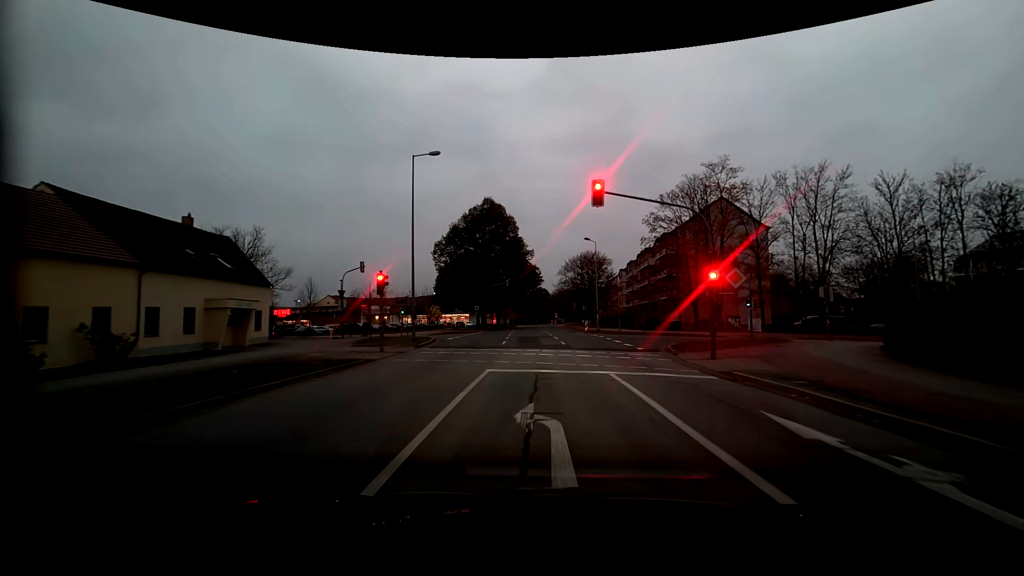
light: Dusk
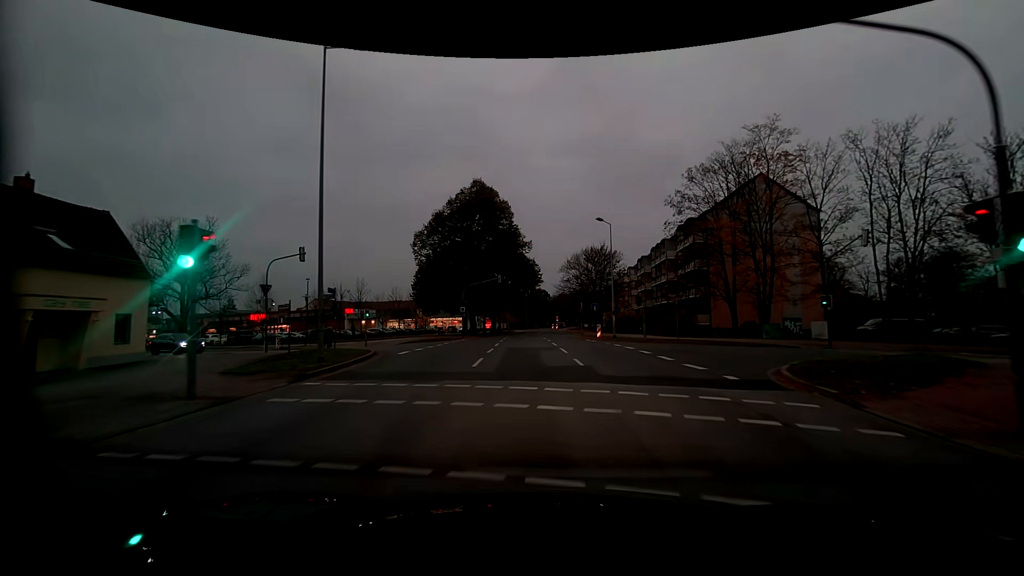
(0.0, +11.4) m; 0°
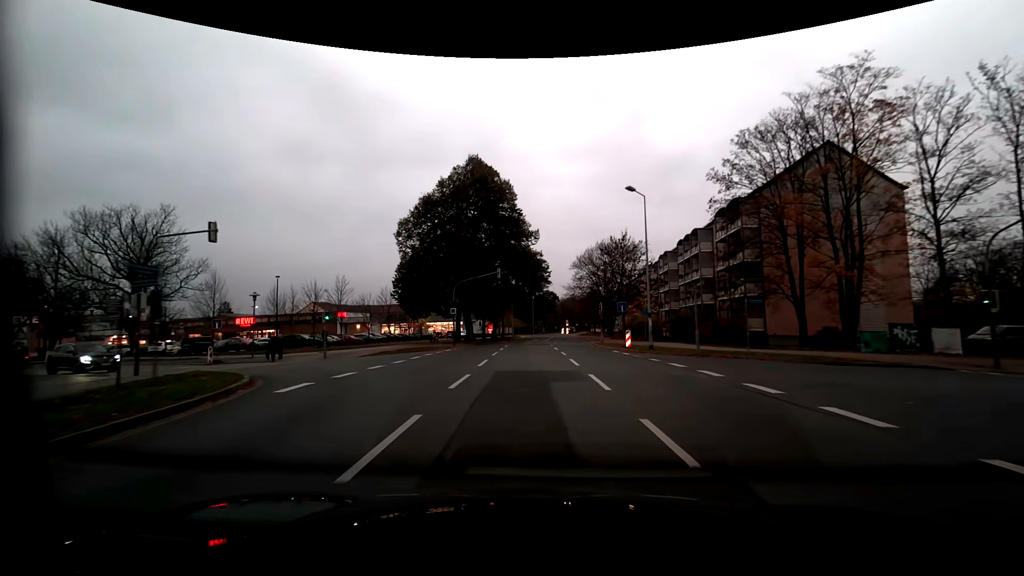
(0.0, +10.5) m; -1°
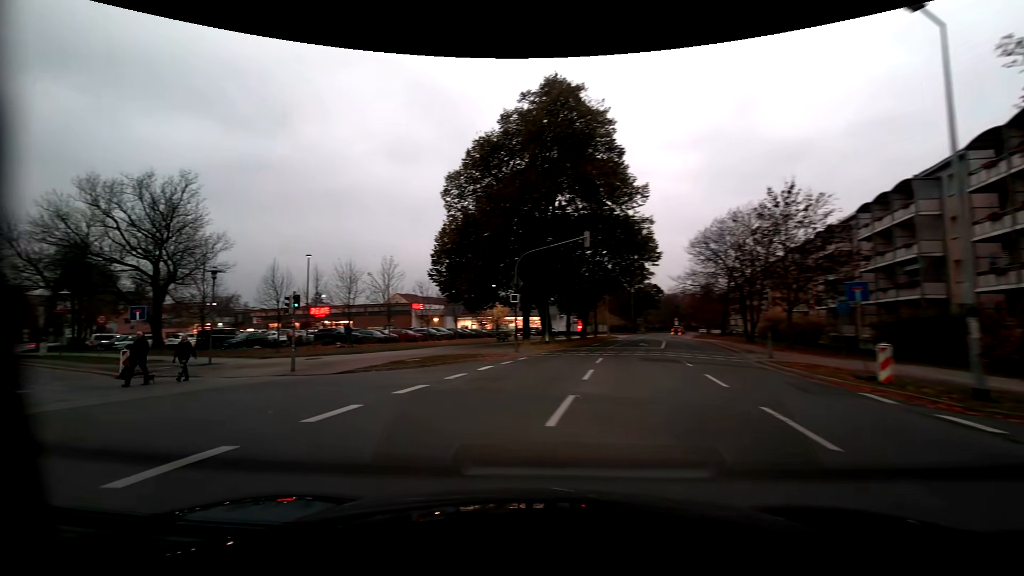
(-0.6, +15.5) m; -10°
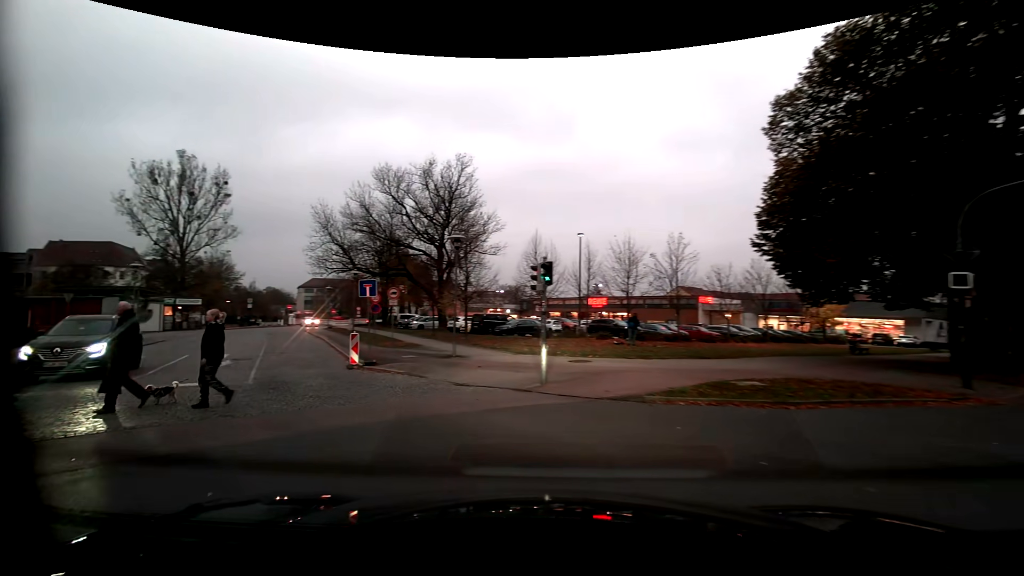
(-2.7, +9.3) m; -30°
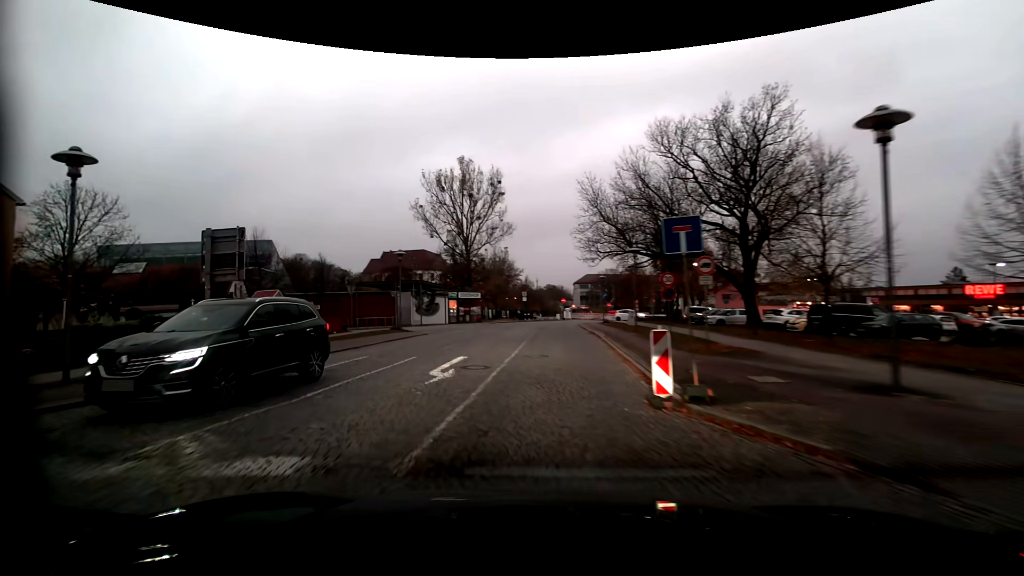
(-3.2, +9.6) m; -31°
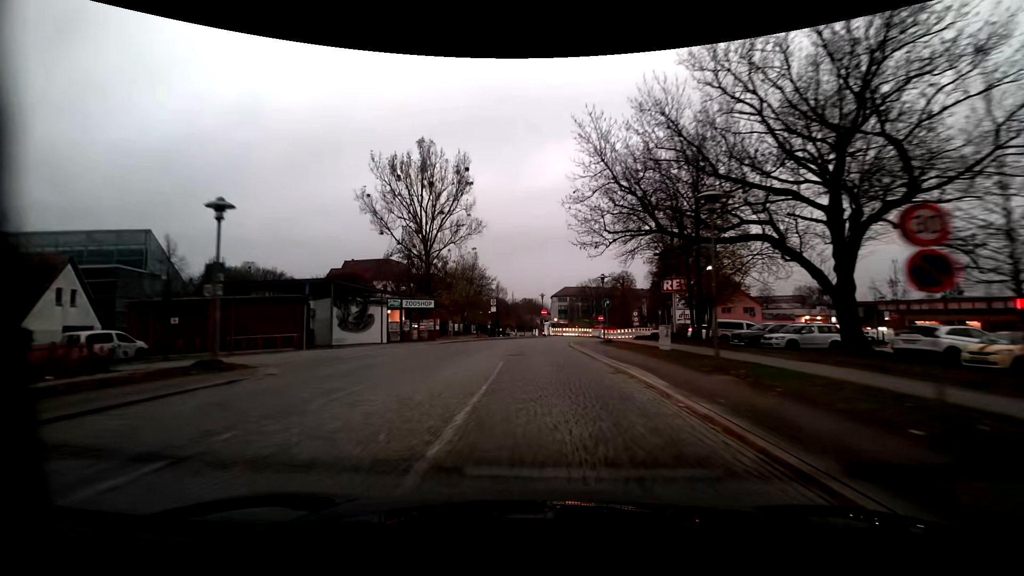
(+0.1, +16.0) m; +1°
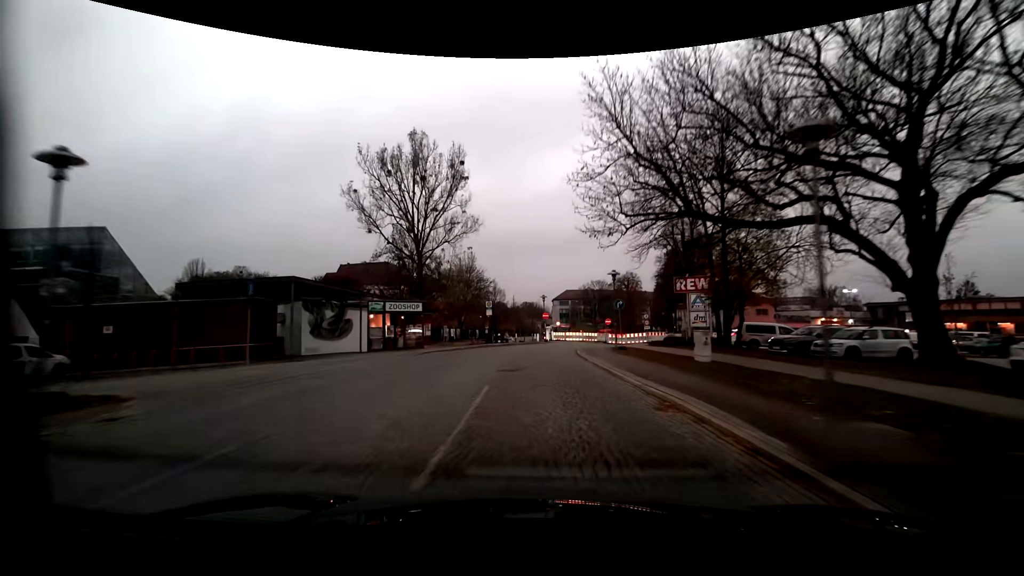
(+0.2, +5.0) m; +2°
